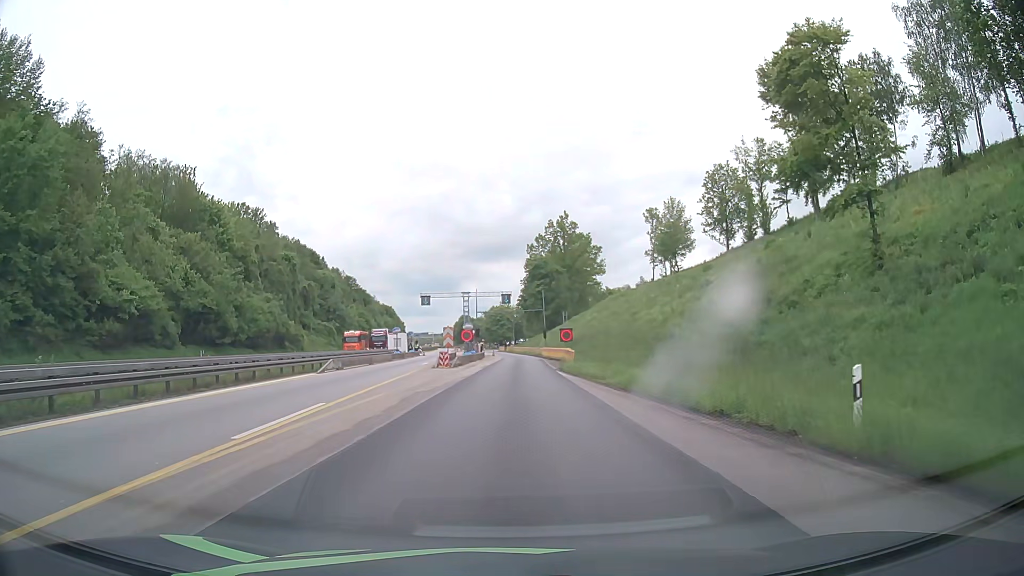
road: motorway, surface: asphalt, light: Day
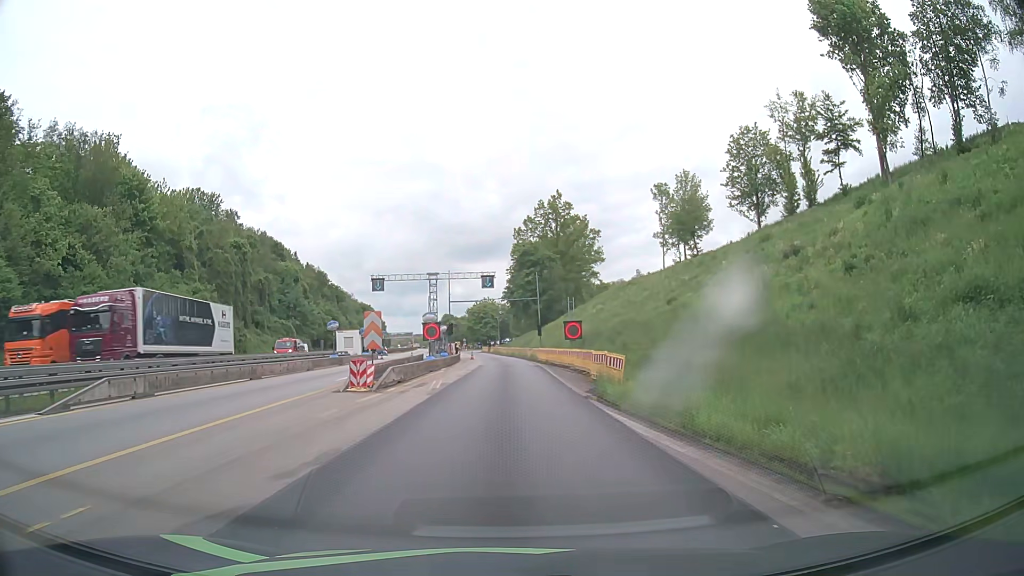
(+0.2, +19.9) m; +1°
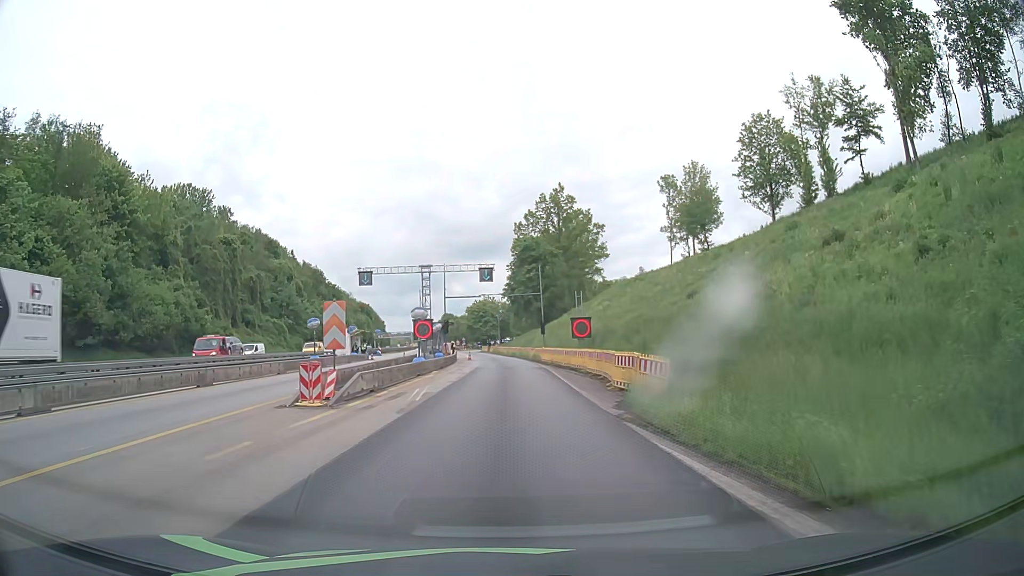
(0.0, +5.0) m; 0°
